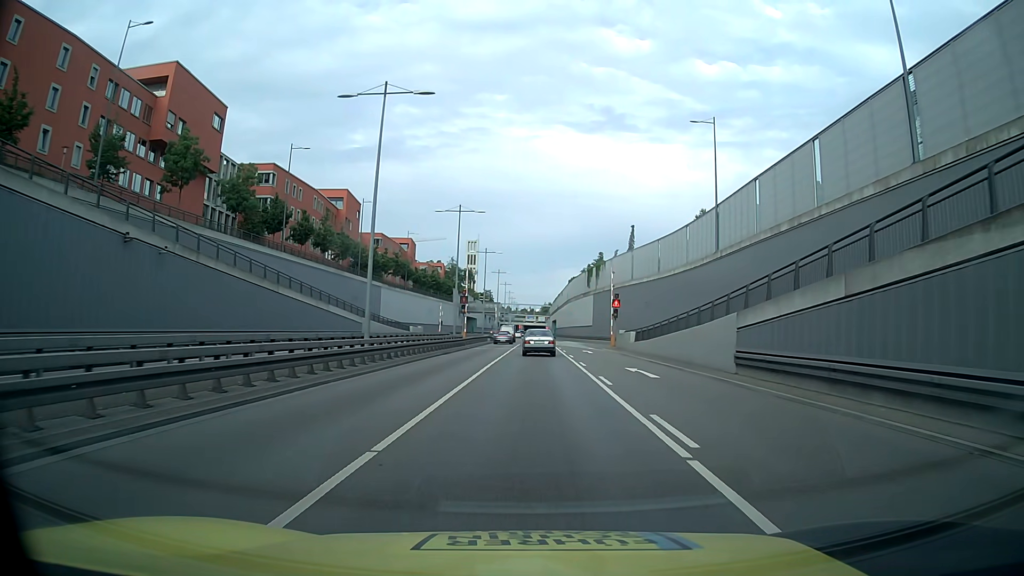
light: Day
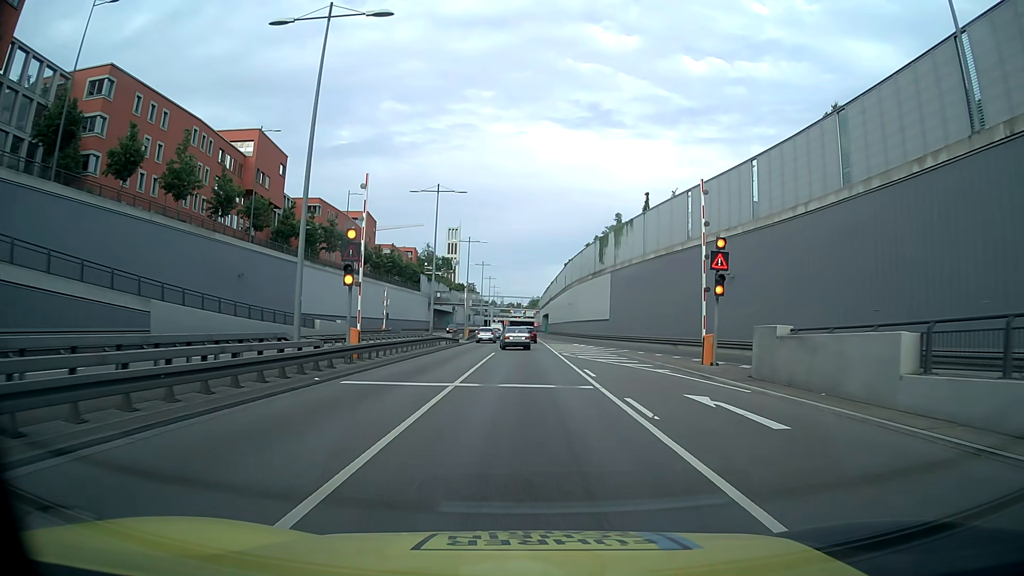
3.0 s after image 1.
(+0.5, +33.7) m; +1°
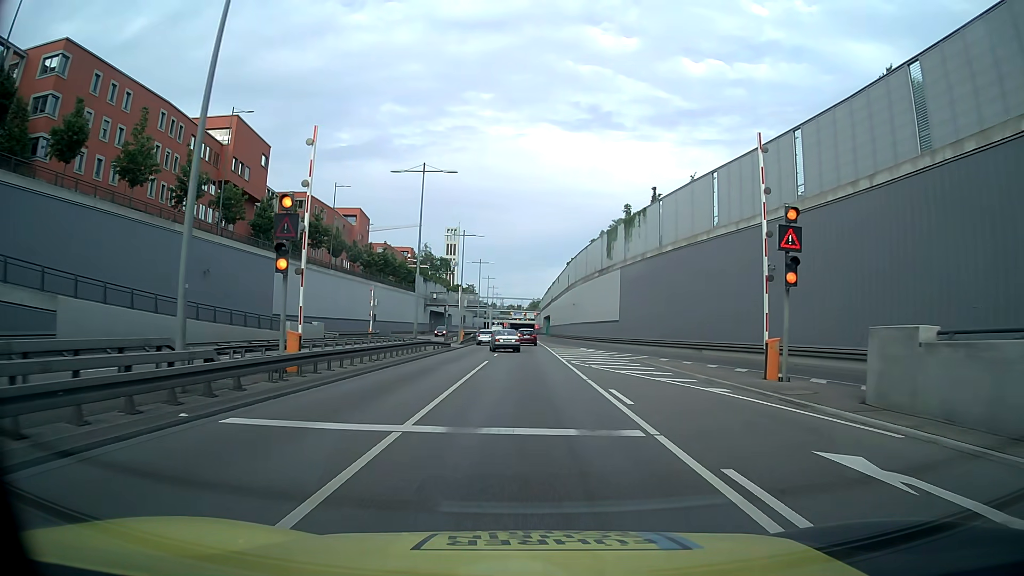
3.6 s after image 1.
(0.0, +6.7) m; 0°
(0, +10) (0, +20) (0, +30) (0, +40) (0, +50) (0, +60) (0, +70) (0, +80) (0, +90) (0, +100) m
